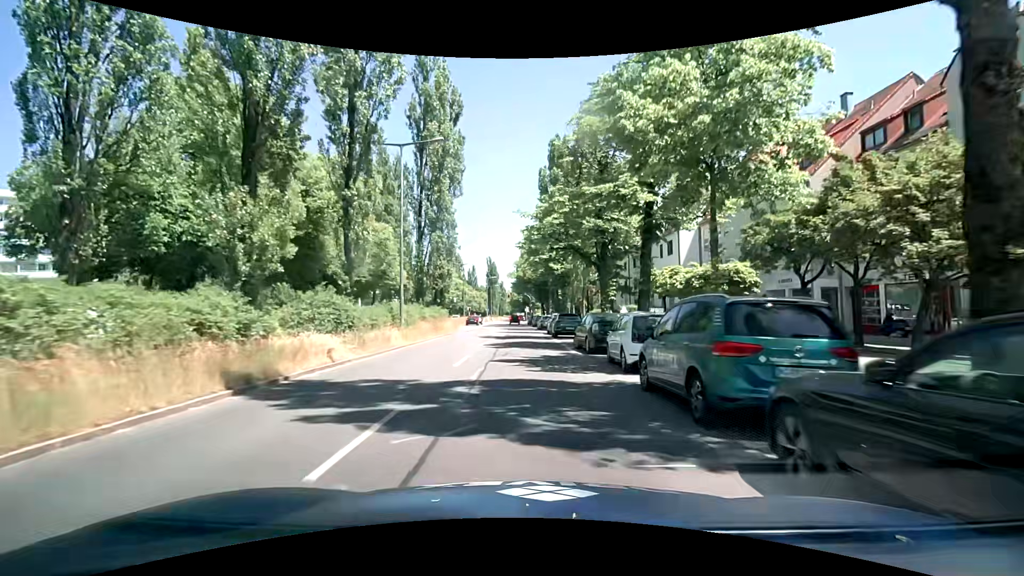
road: secondary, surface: asphalt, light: Day
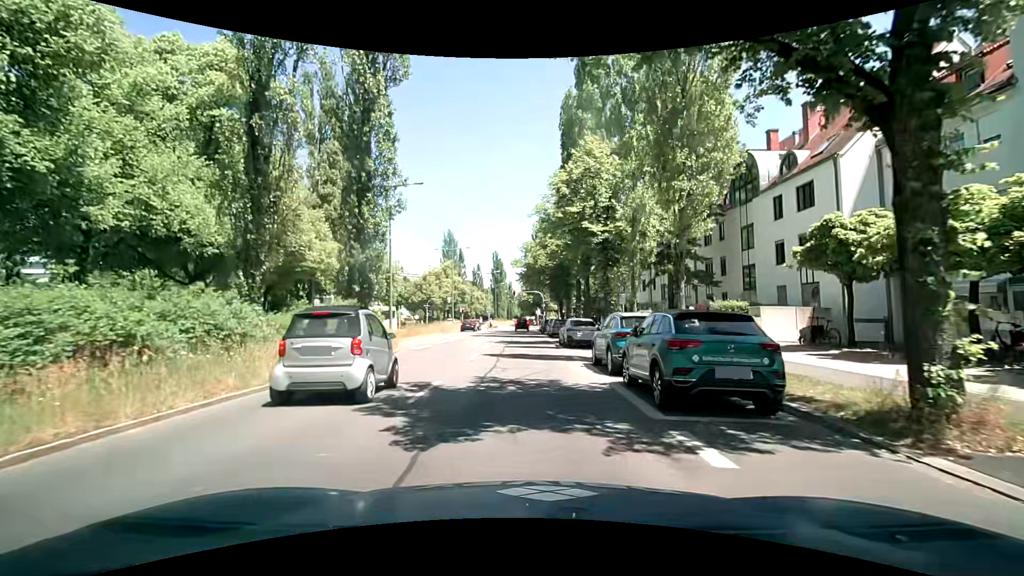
(-0.5, +22.8) m; 0°
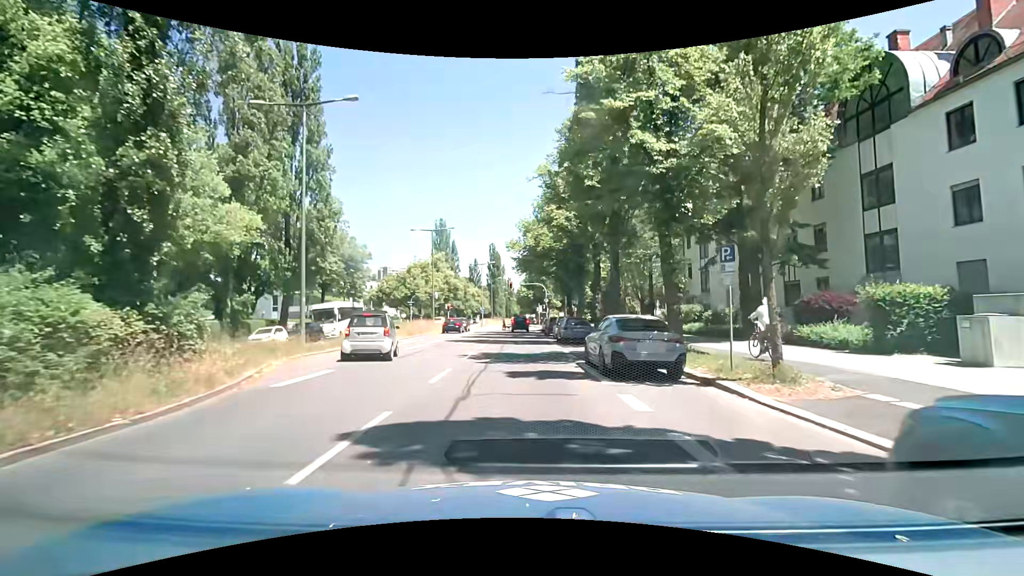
(-0.4, +12.9) m; -2°
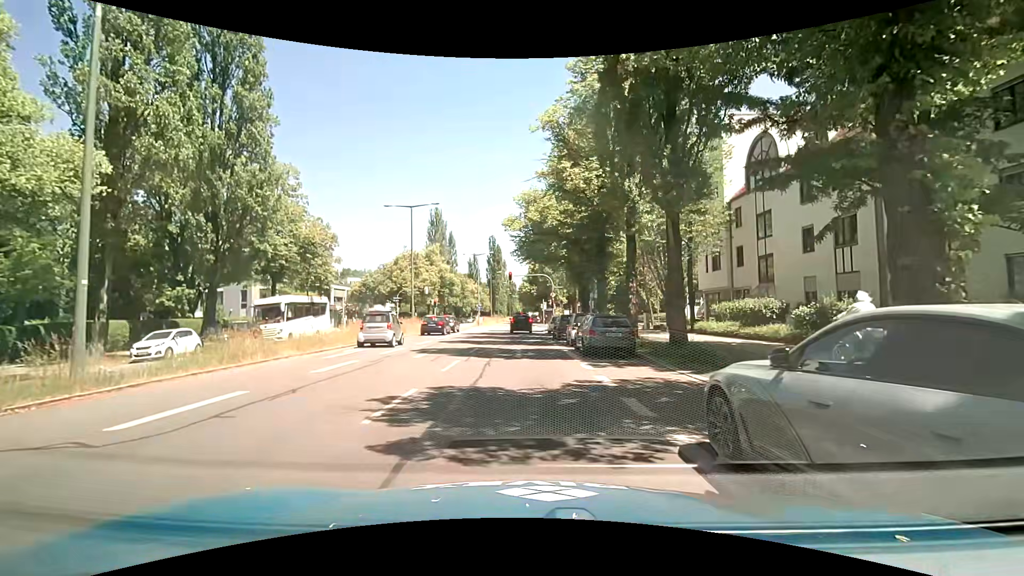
(0.0, +9.8) m; -1°
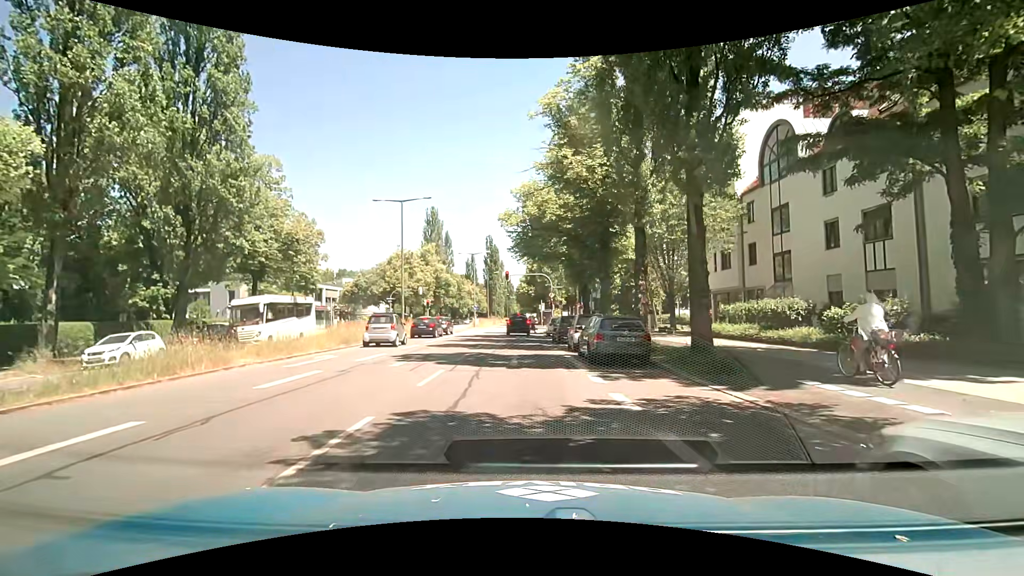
(0.0, +2.3) m; 0°
